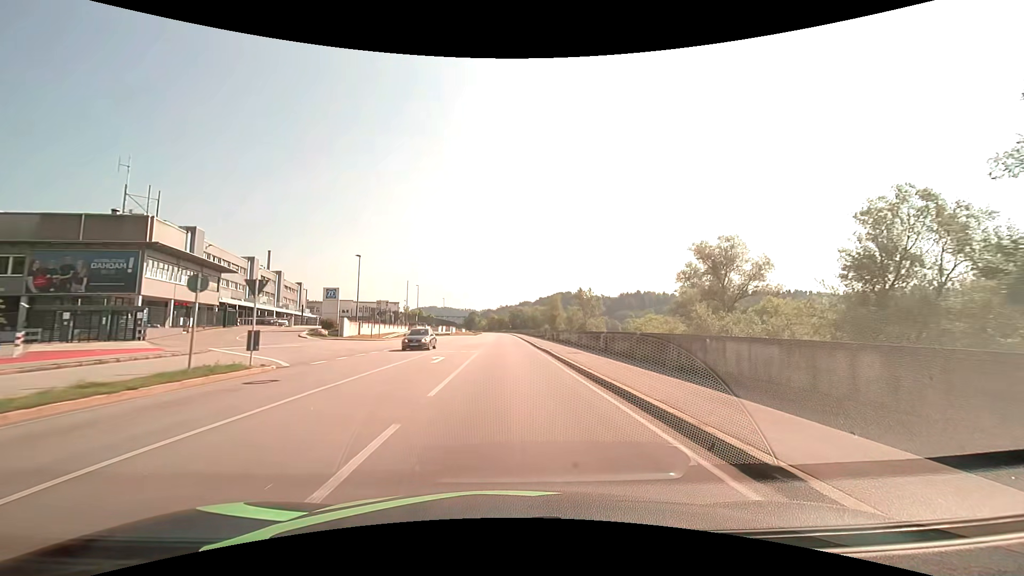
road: primary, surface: asphalt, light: Day
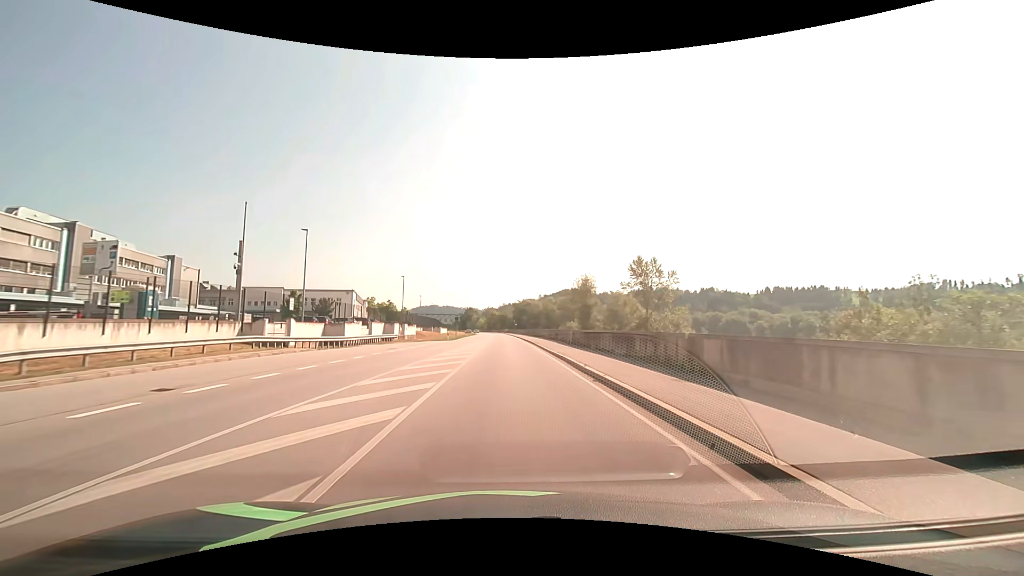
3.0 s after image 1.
(-0.2, +53.7) m; 0°
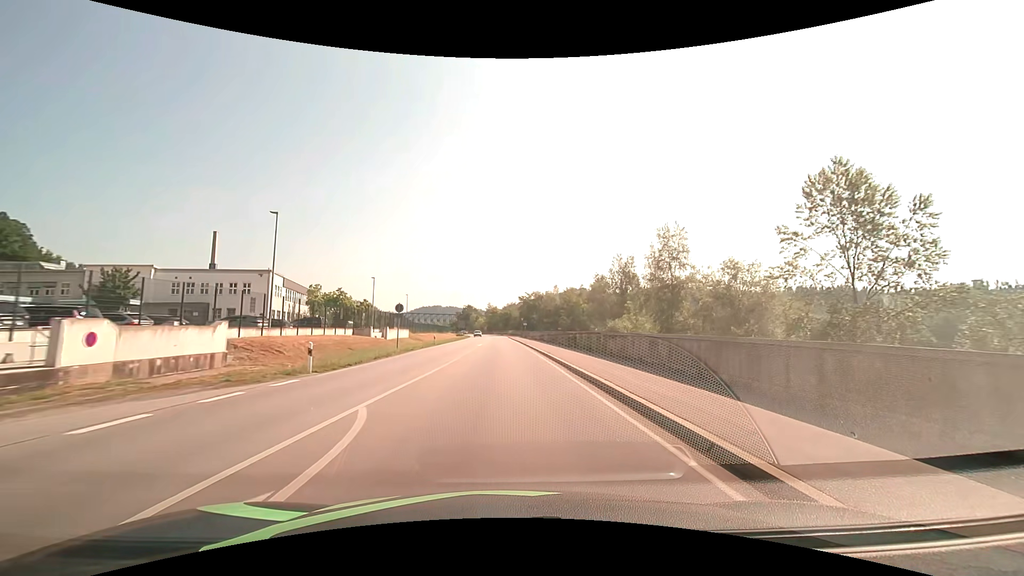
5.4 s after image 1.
(-0.2, +42.9) m; -1°
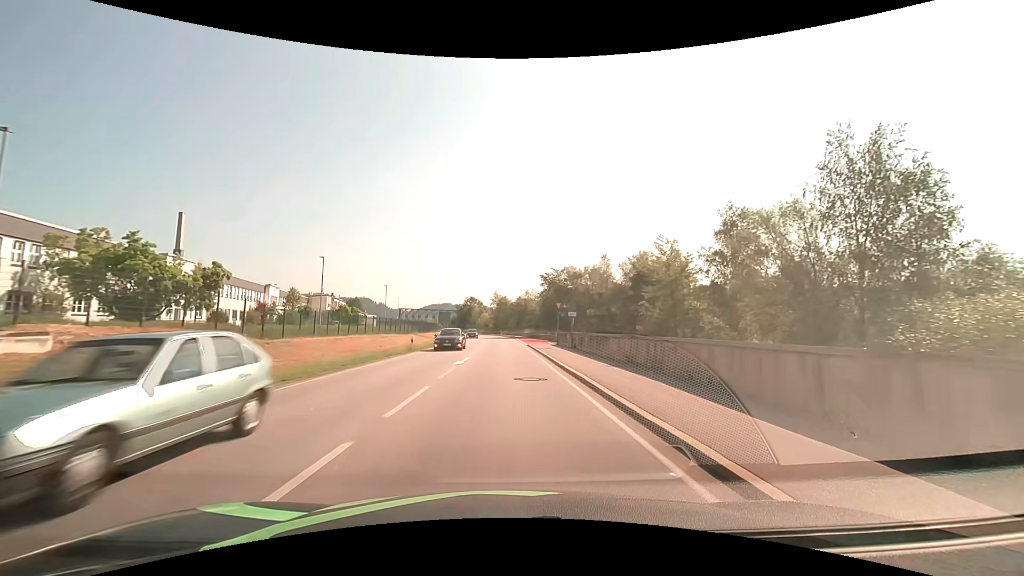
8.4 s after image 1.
(-0.6, +53.8) m; -1°
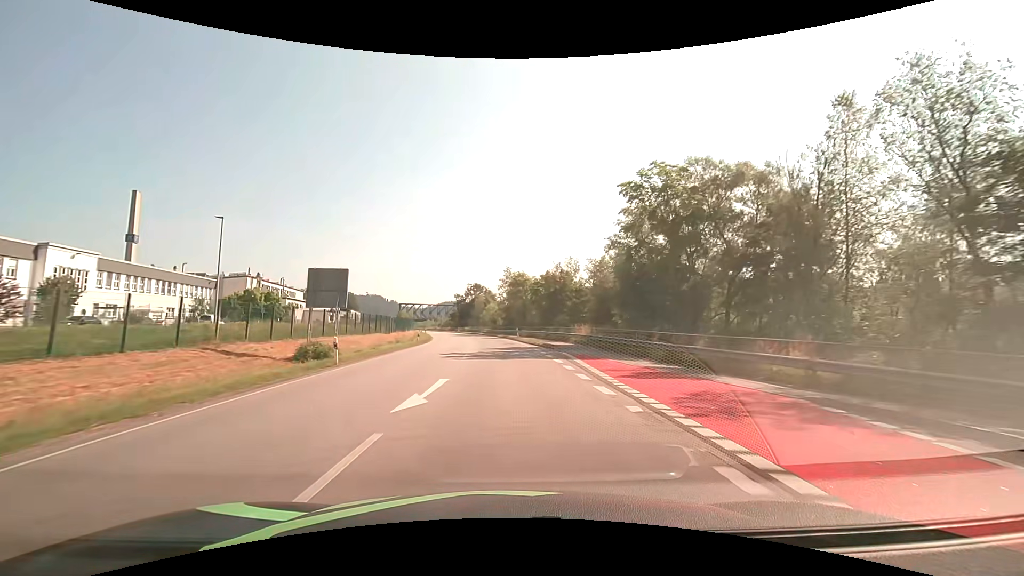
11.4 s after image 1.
(-0.8, +54.0) m; -1°
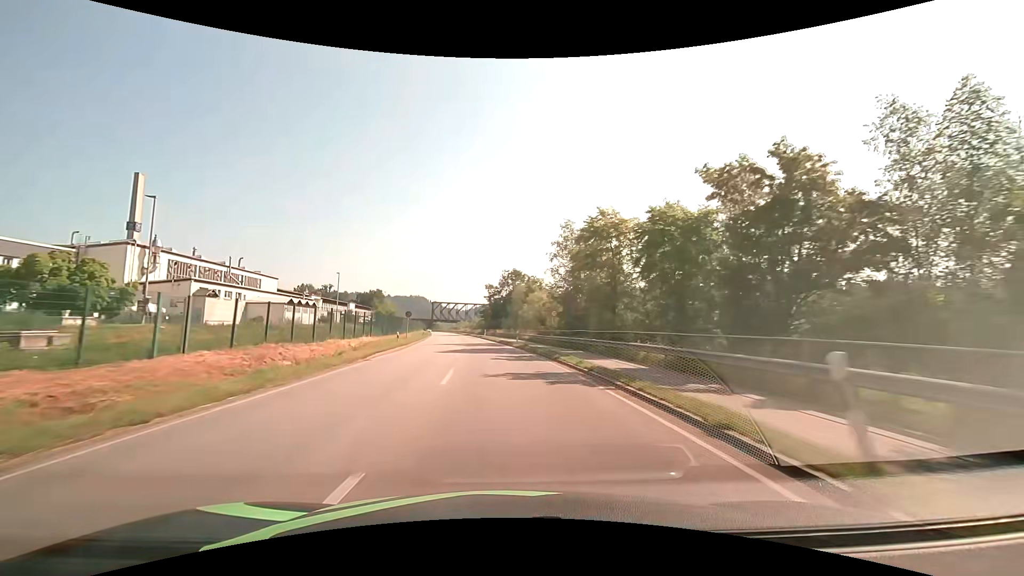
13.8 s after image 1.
(-1.7, +43.1) m; -5°
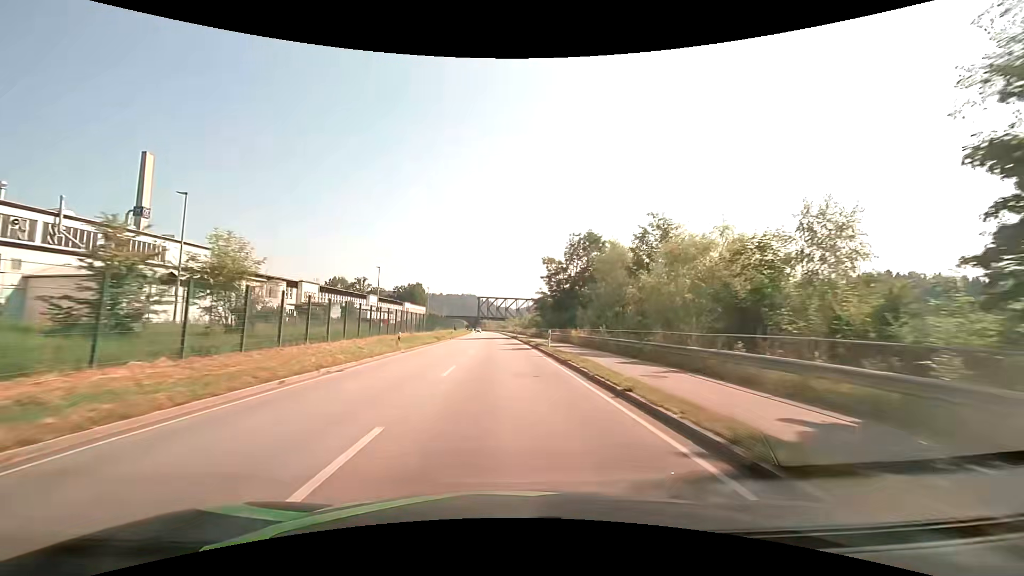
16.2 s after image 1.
(-2.6, +43.0) m; -6°
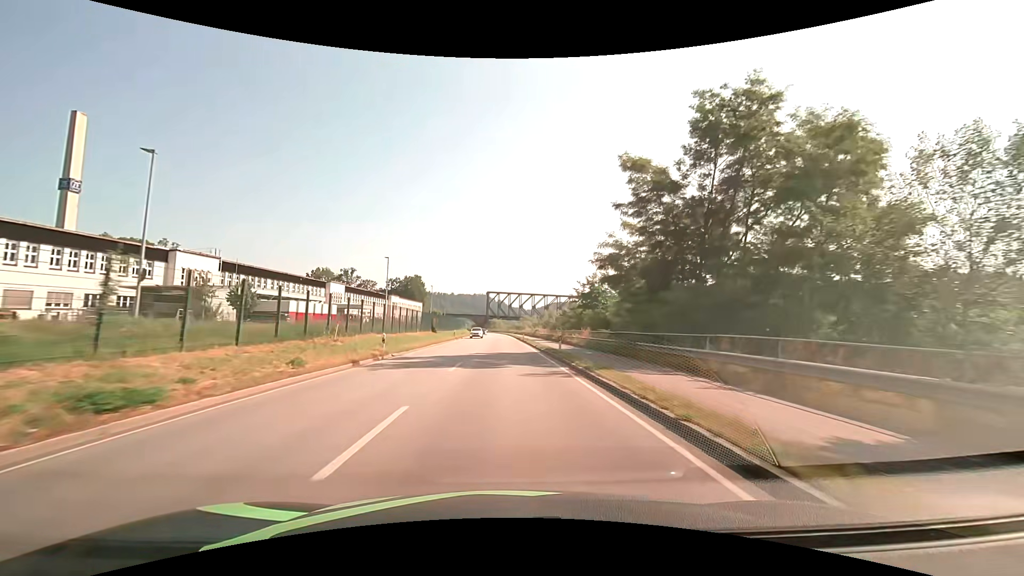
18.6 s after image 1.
(-0.7, +43.2) m; -2°
(0, +10) (0, +20) (0, +30) (0, +40) (0, +50) (0, +60) (0, +70) (-1, +80) (-1, +90) (-1, +100) m
